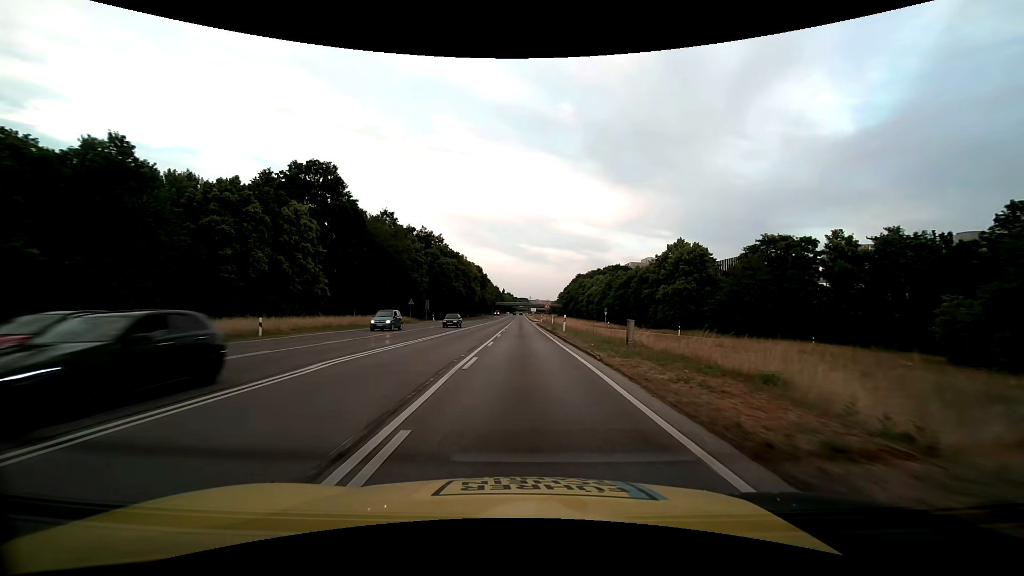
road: trunk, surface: asphalt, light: Day
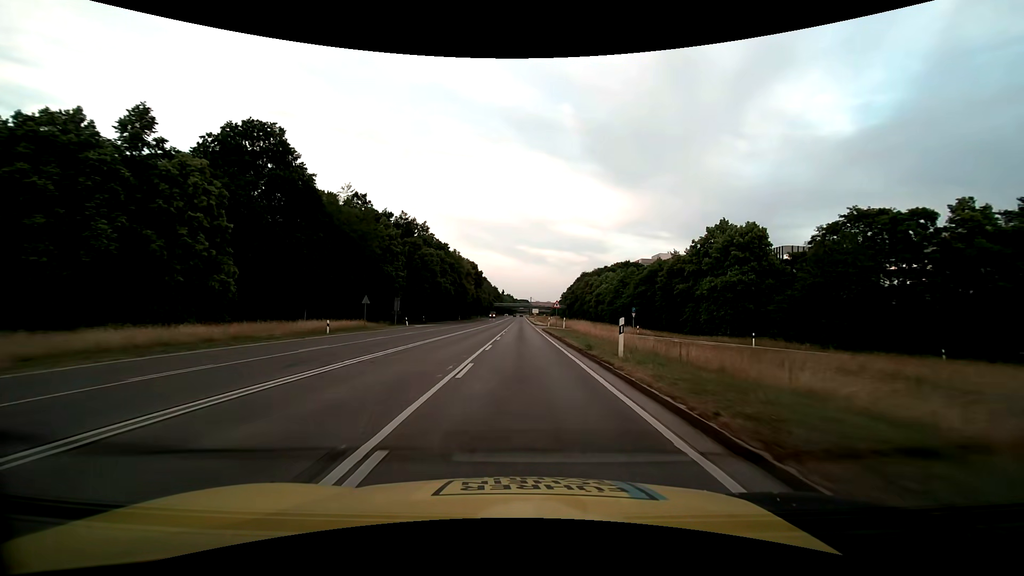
(0.0, +18.9) m; 0°
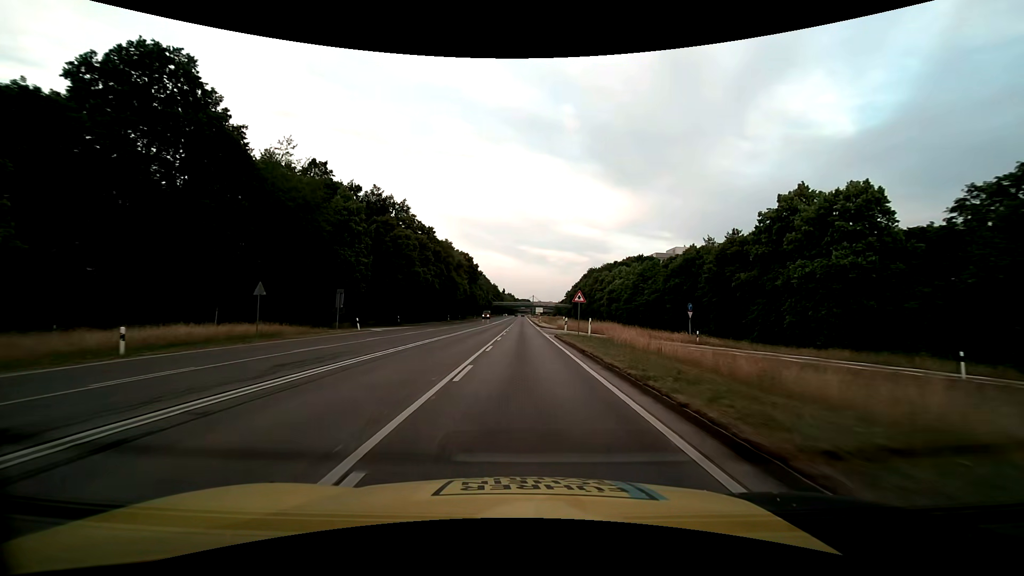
(0.0, +18.9) m; 0°
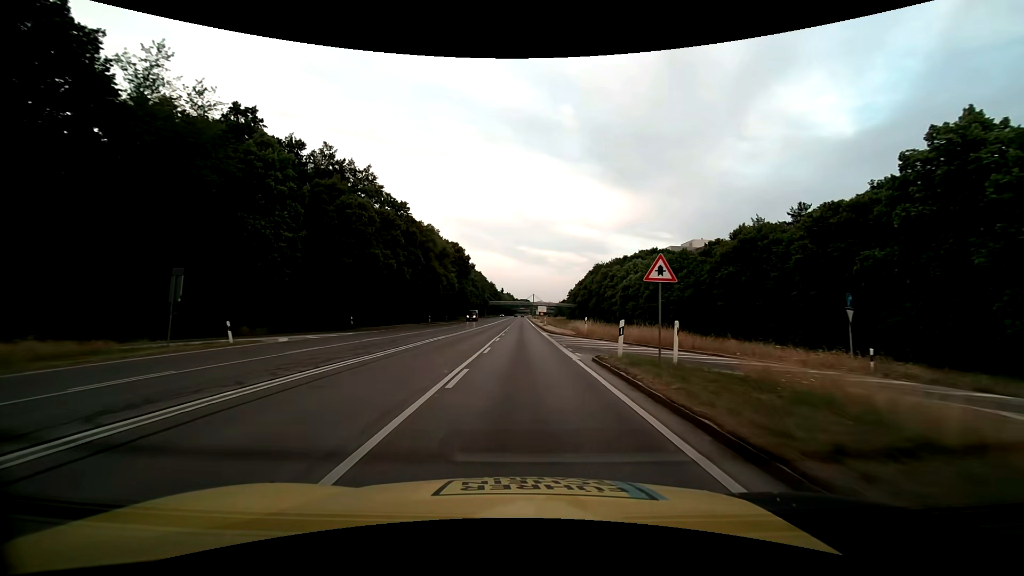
(0.0, +18.8) m; 0°
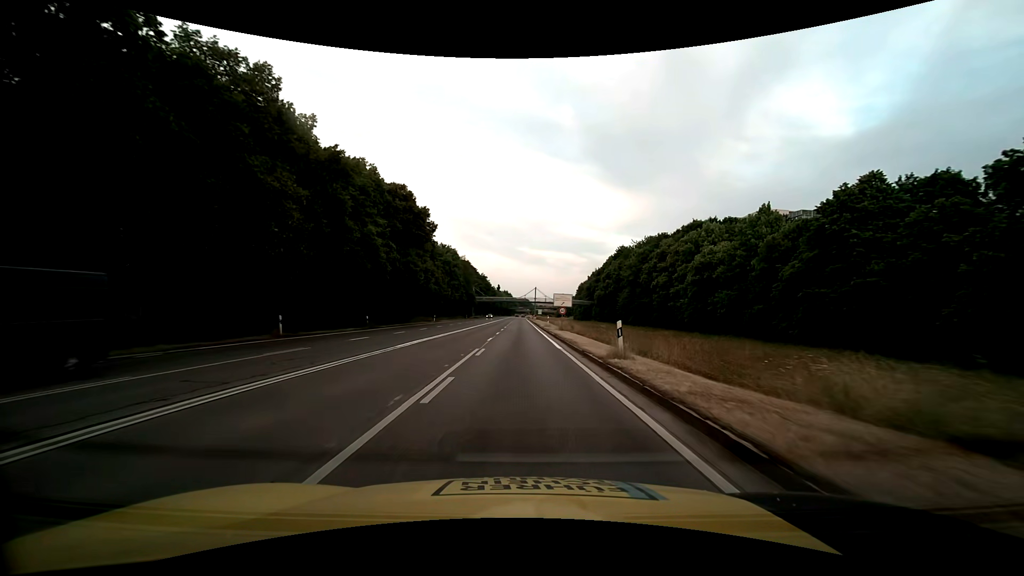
(+0.1, +47.1) m; 0°
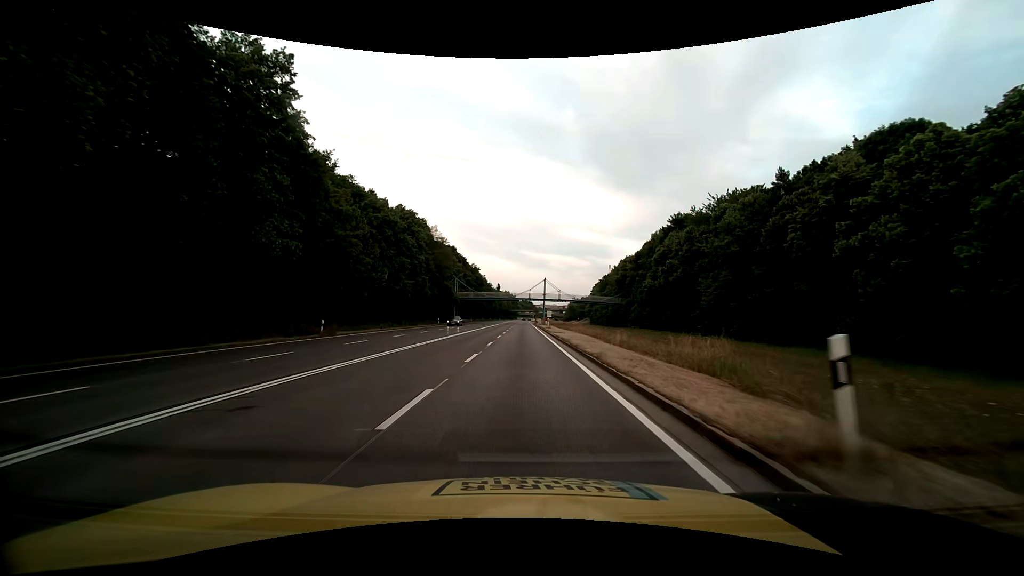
(-0.1, +47.1) m; 0°
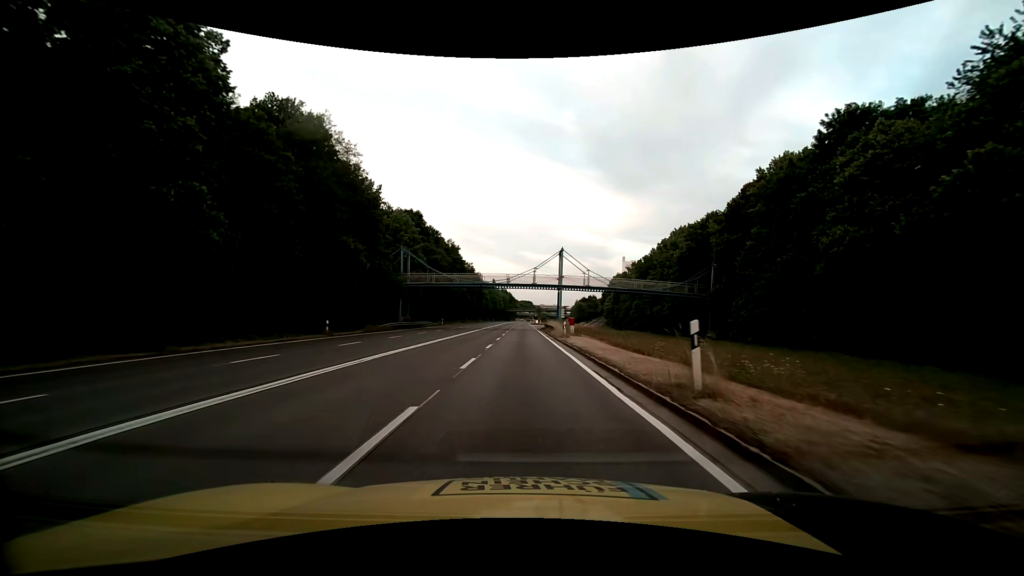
(0.0, +47.1) m; 0°
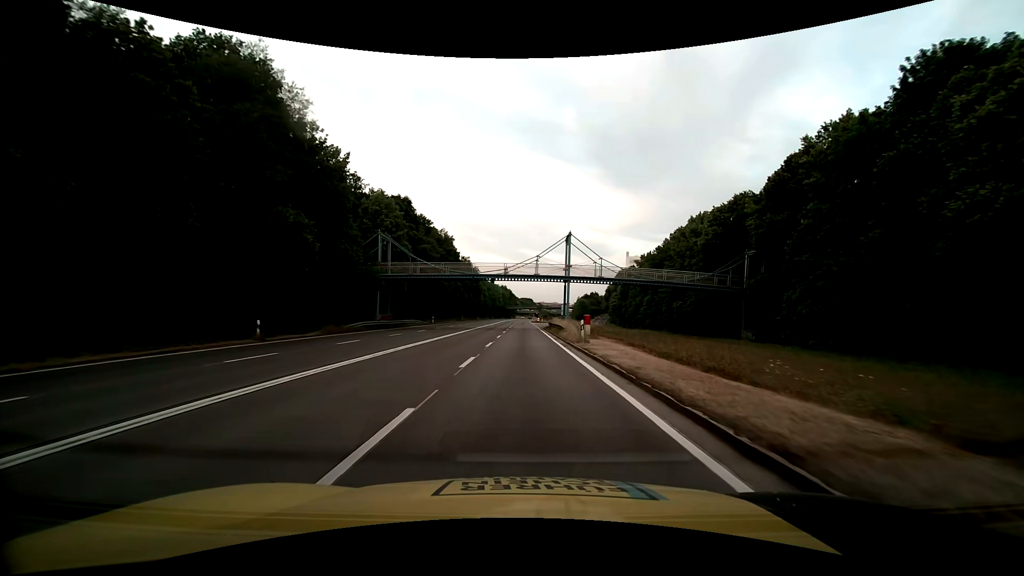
(0.0, +9.4) m; 0°
(0, +10) (0, +20) (0, +30) (0, +40) (0, +50) (0, +60) (0, +70) (0, +80) (0, +90) (0, +100) m
